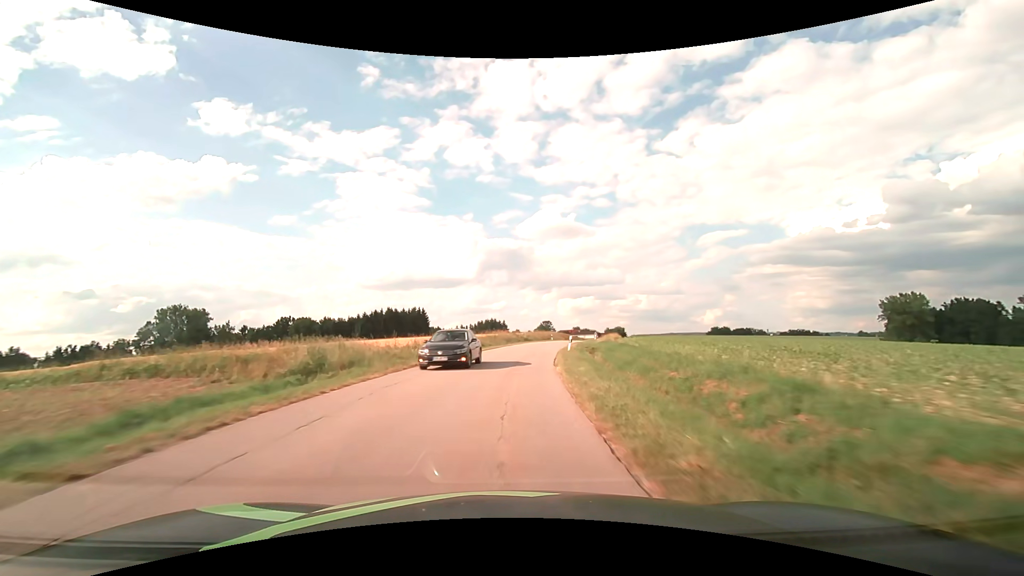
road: tertiary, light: Day
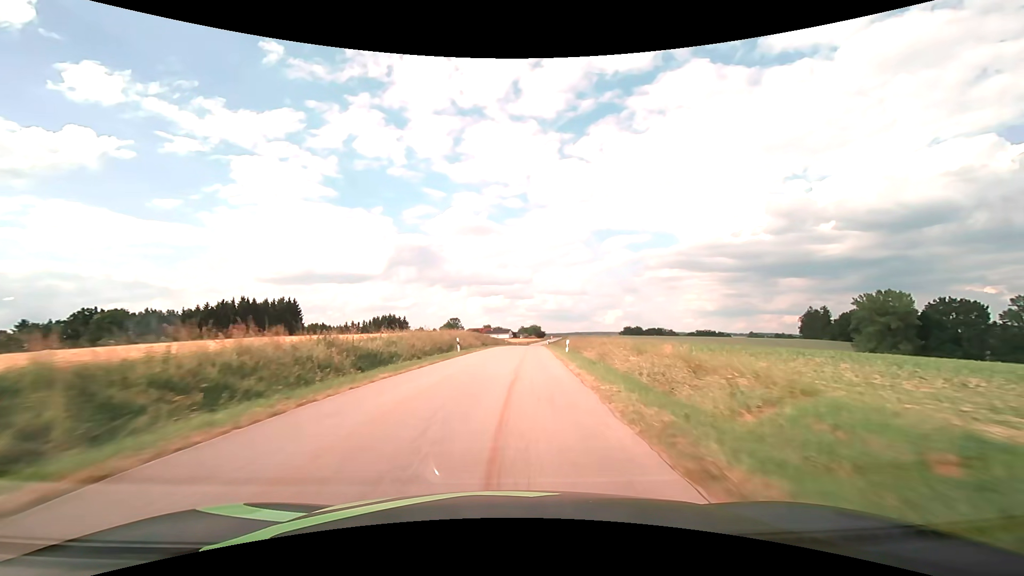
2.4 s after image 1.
(+4.0, +49.0) m; +10°
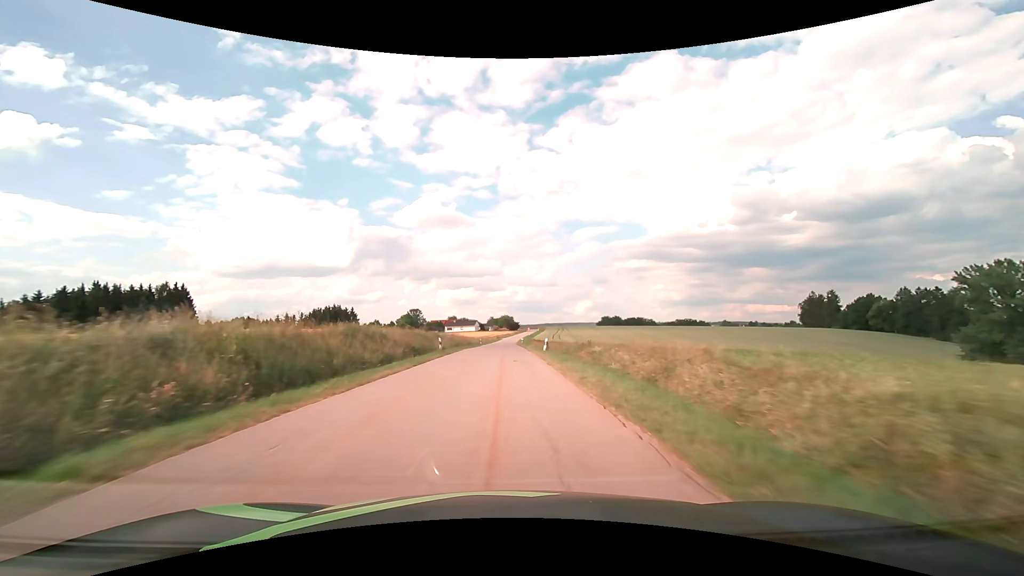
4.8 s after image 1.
(+2.3, +49.7) m; +3°
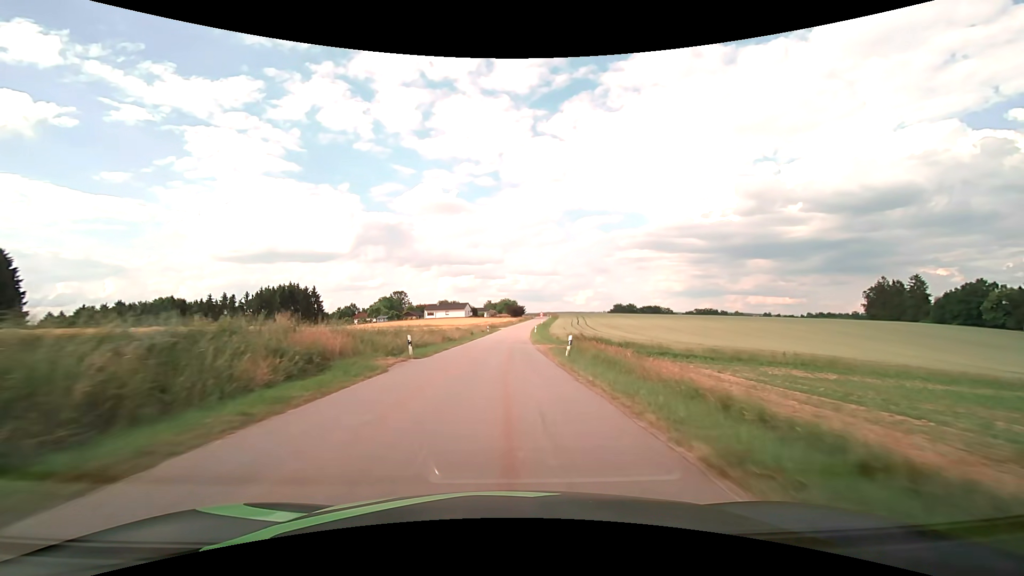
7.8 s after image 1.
(-0.2, +61.0) m; 0°
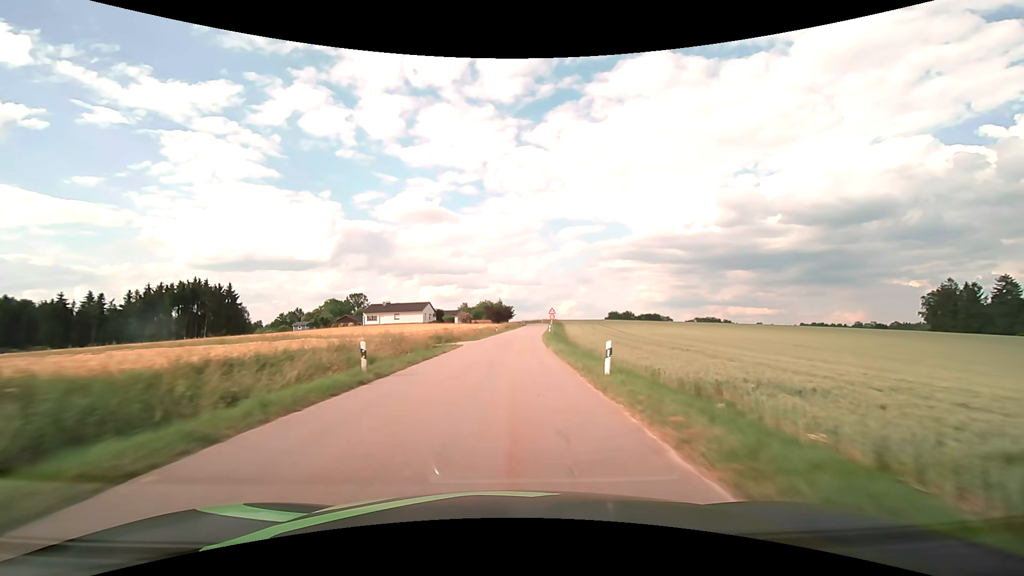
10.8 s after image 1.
(+0.6, +56.8) m; +2°
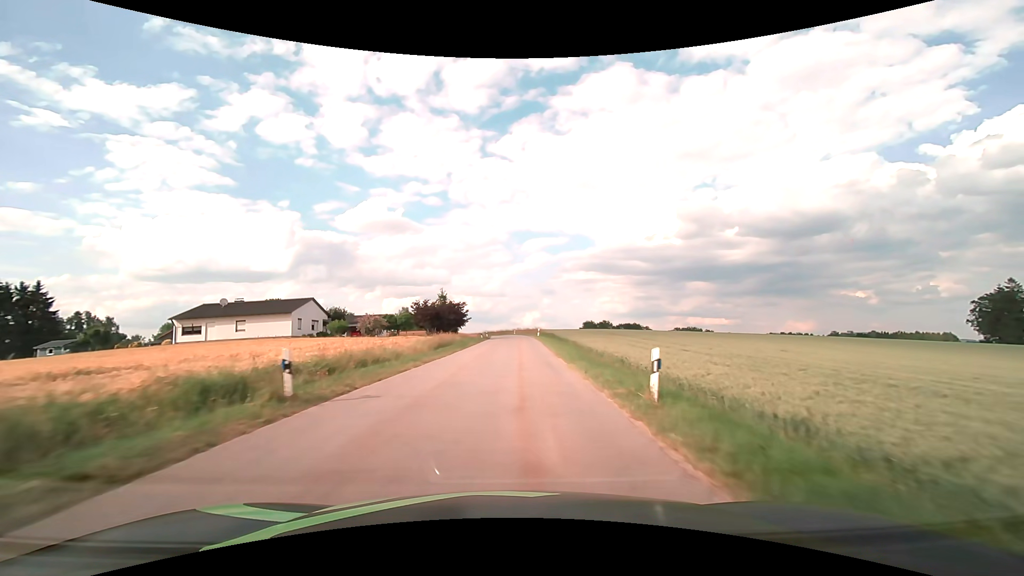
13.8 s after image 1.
(+2.1, +54.3) m; +4°
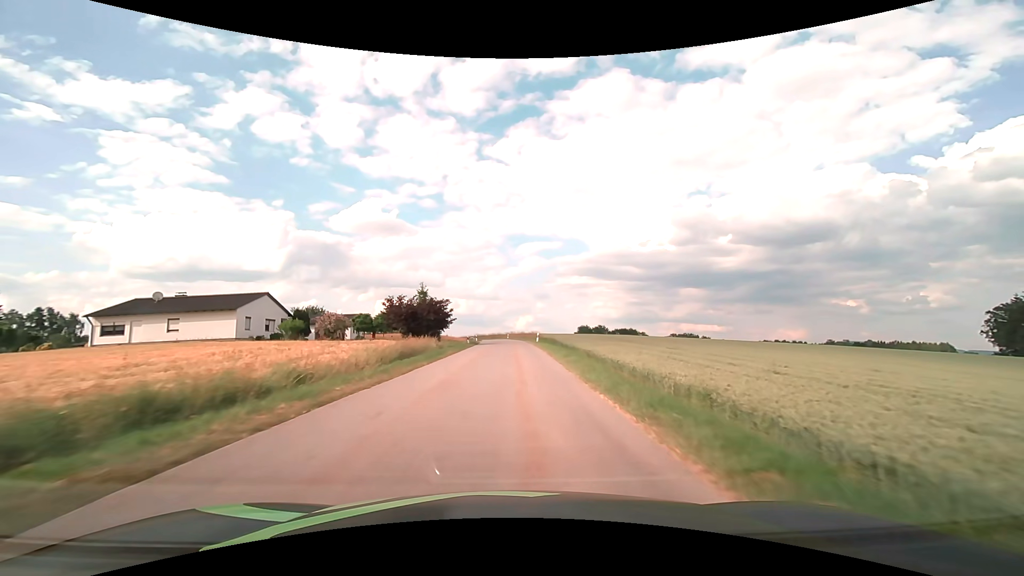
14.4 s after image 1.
(+0.1, +10.7) m; +1°
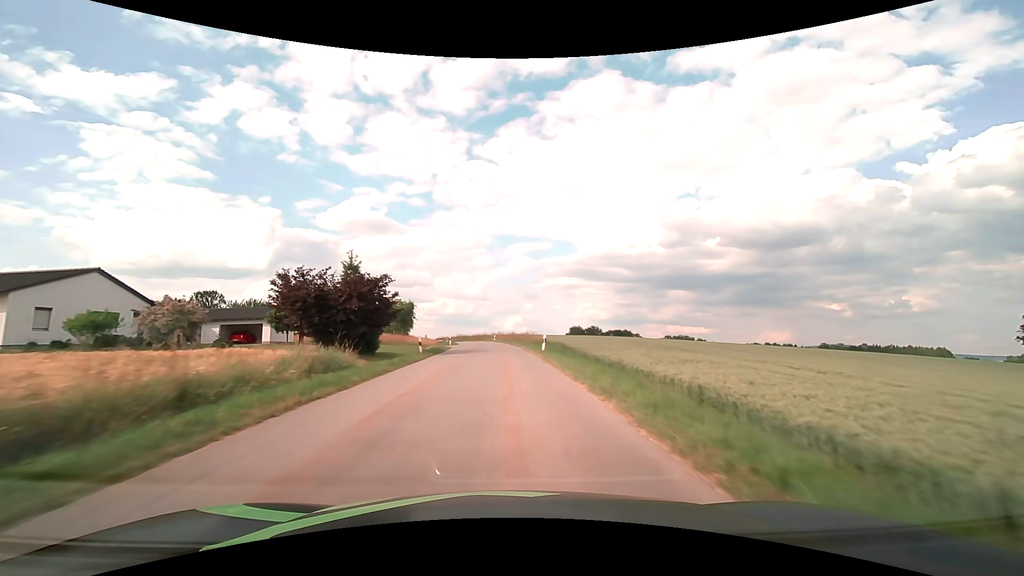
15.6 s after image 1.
(+0.2, +21.3) m; +1°
(0, +10) (0, +20) (0, +30) (0, +40) (-1, +50) (-1, +60) (-2, +70) (-4, +80) (-6, +90) (-8, +99) m
